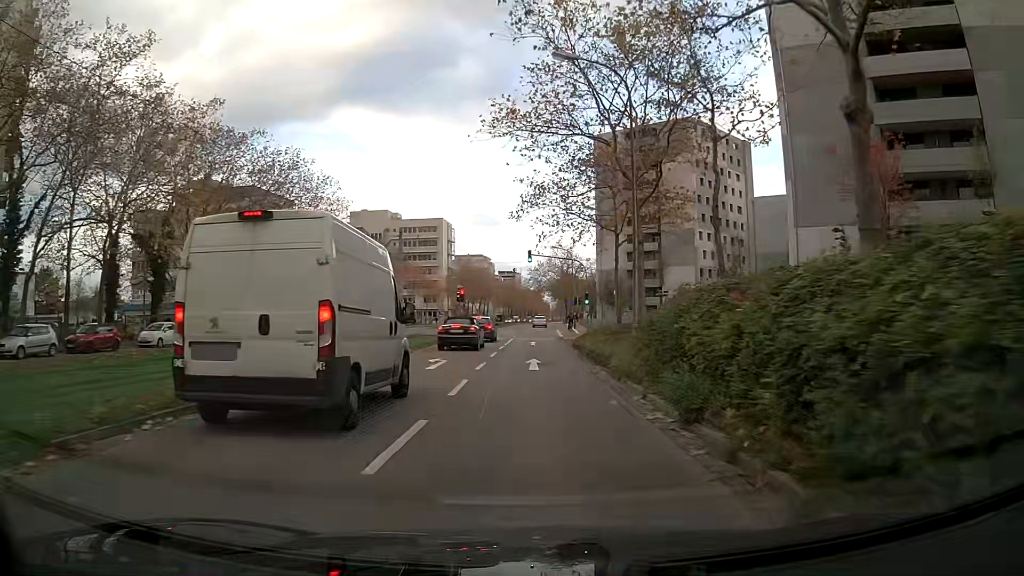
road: tertiary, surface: asphalt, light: Day
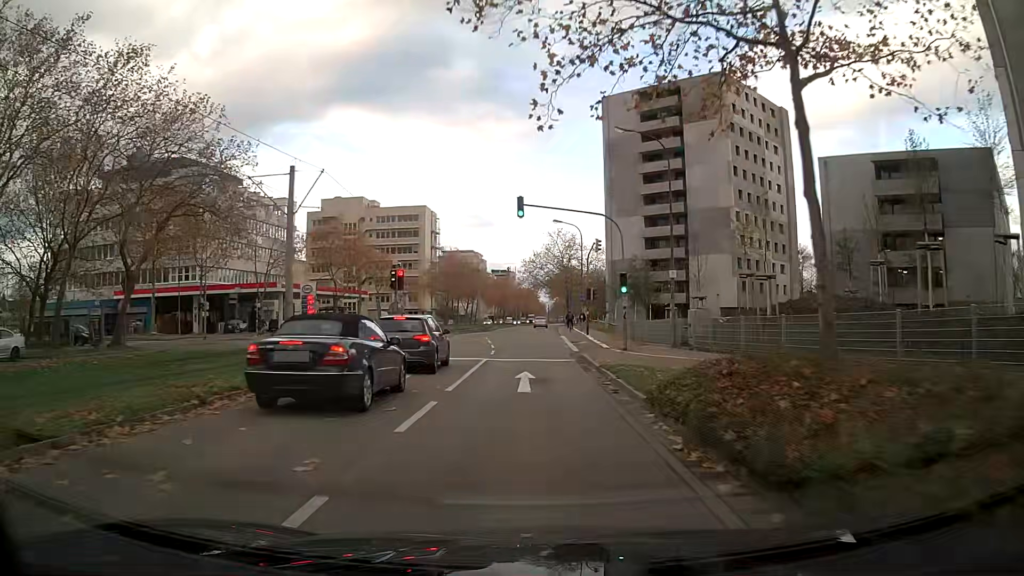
(+0.1, +21.8) m; 0°
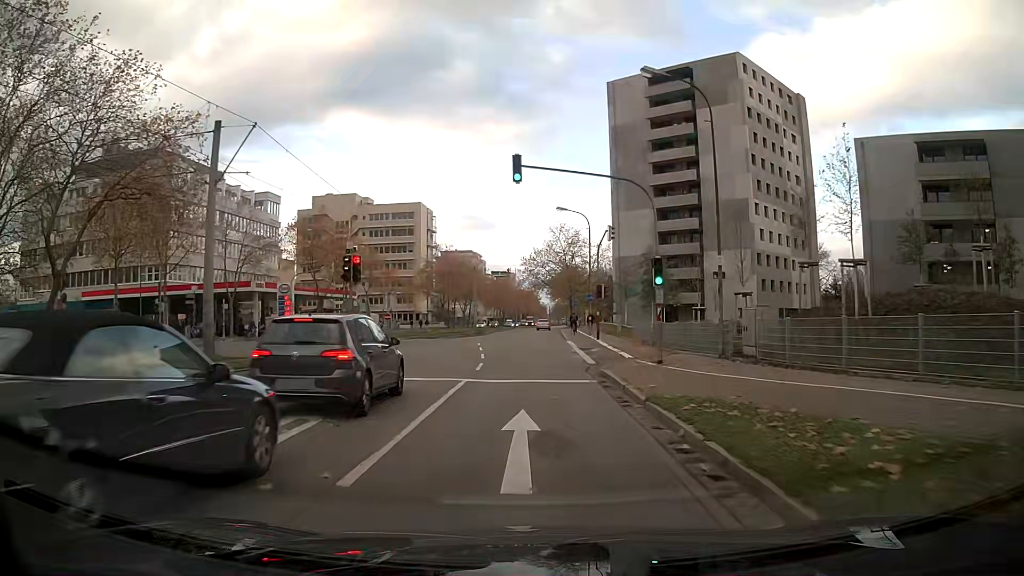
(0.0, +7.2) m; -1°
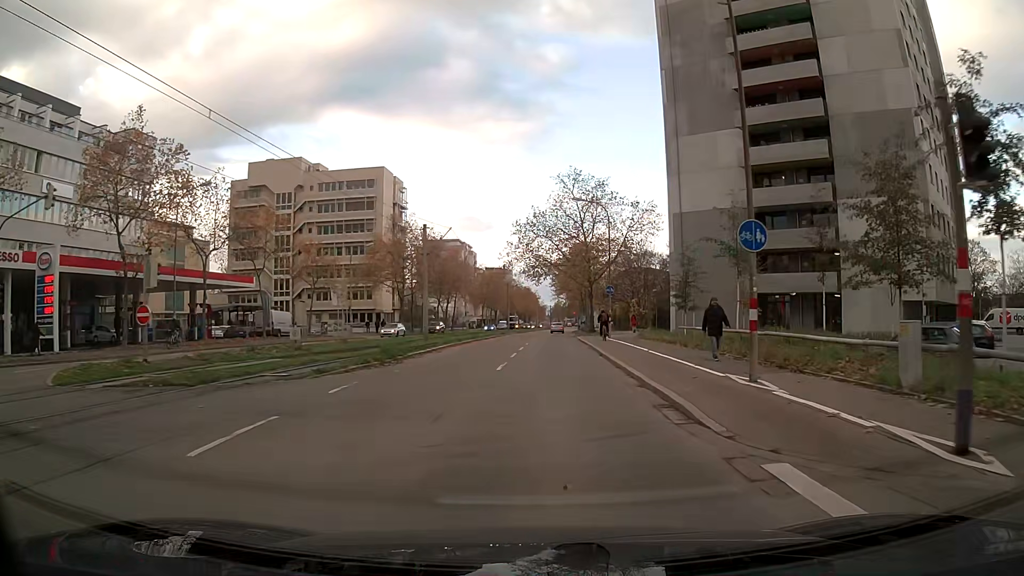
(+0.6, +36.4) m; +1°
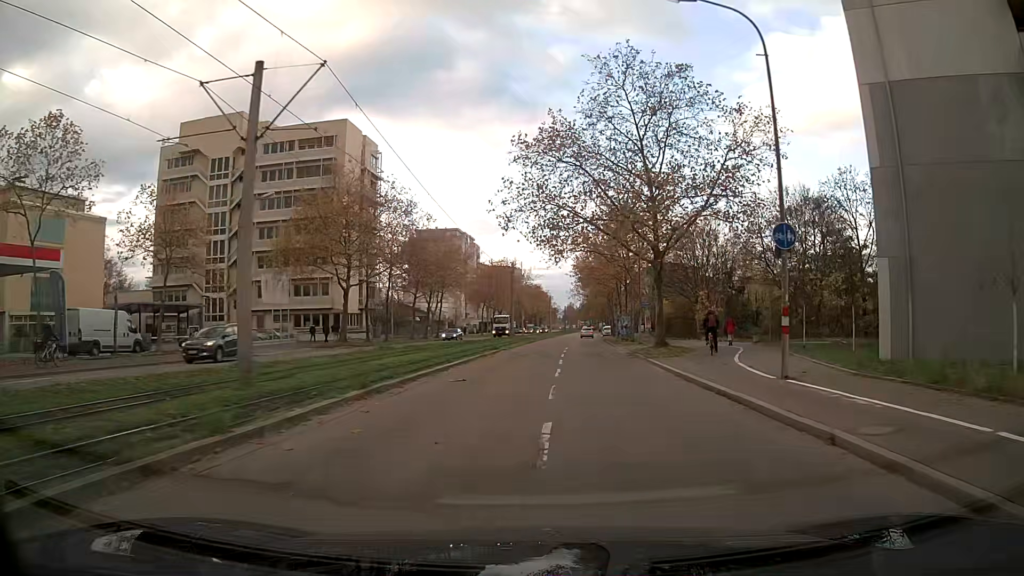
(-0.3, +29.7) m; -1°
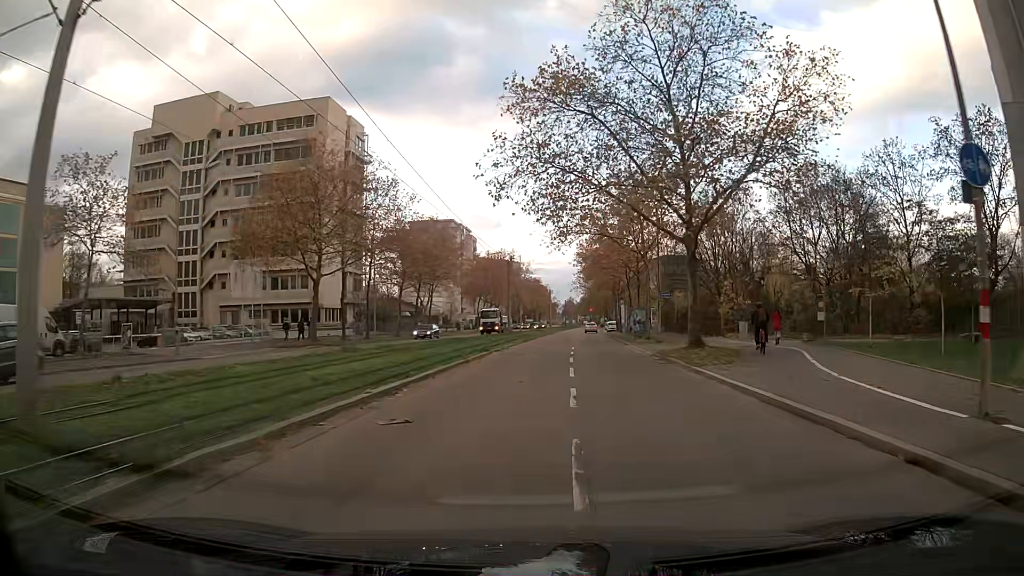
(0.0, +7.5) m; 0°
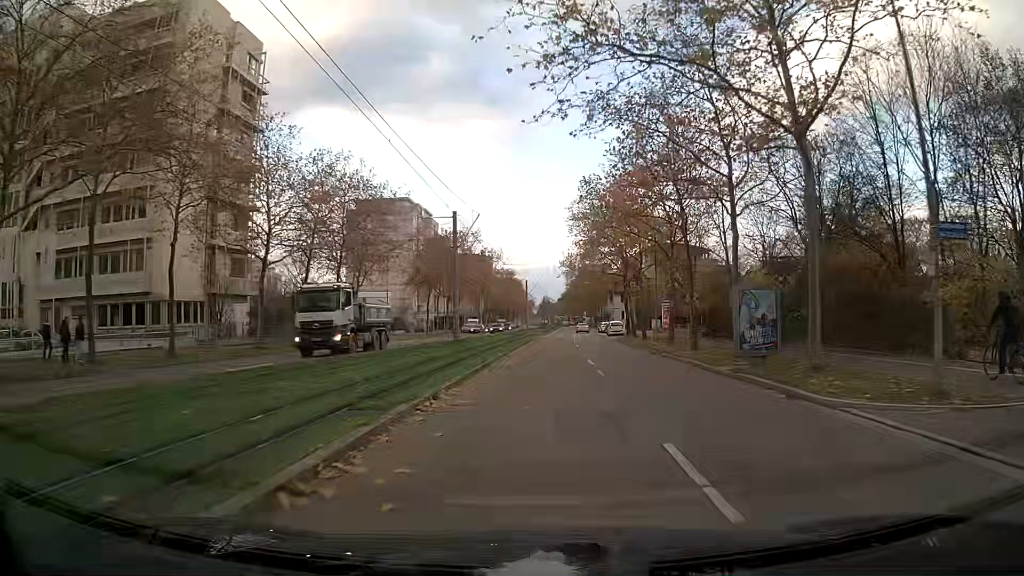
(+0.7, +30.2) m; +3°
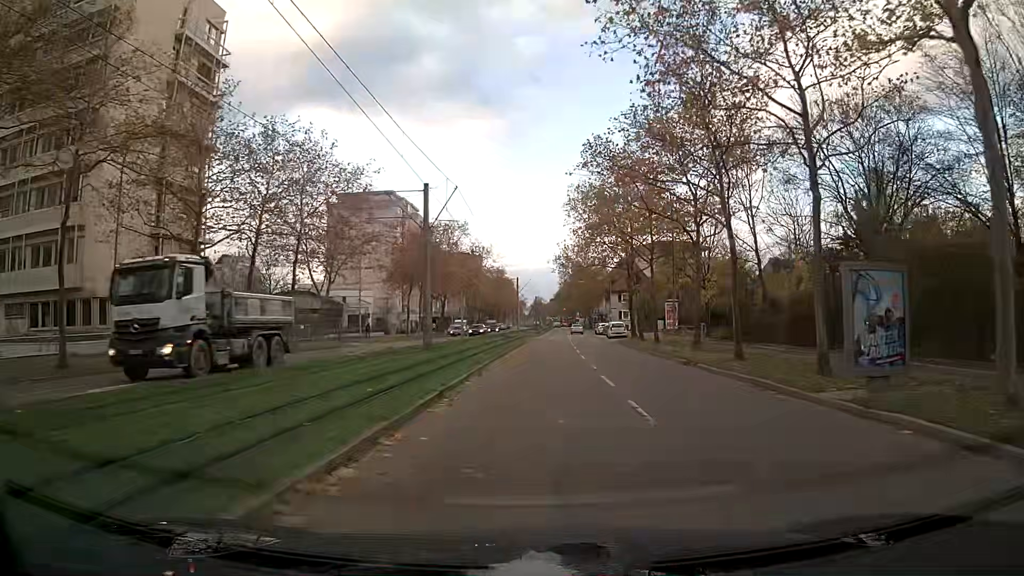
(0.0, +7.6) m; +1°
(0, +10) (0, +20) (0, +30) (+1, +40) (+1, +50) (+1, +60) (+1, +70) (+2, +80) (+2, +90) (+3, +100) m
